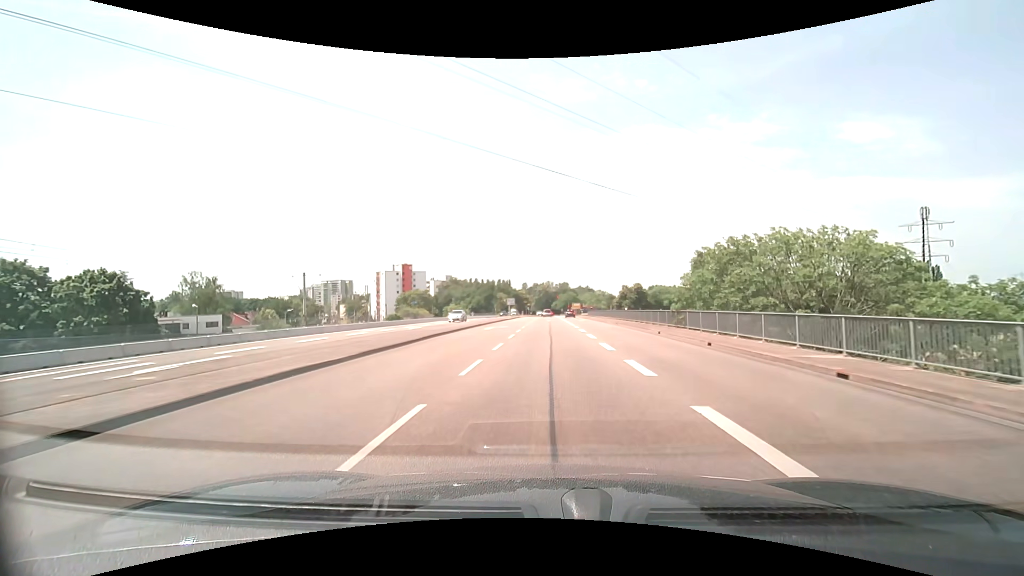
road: secondary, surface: asphalt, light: Day
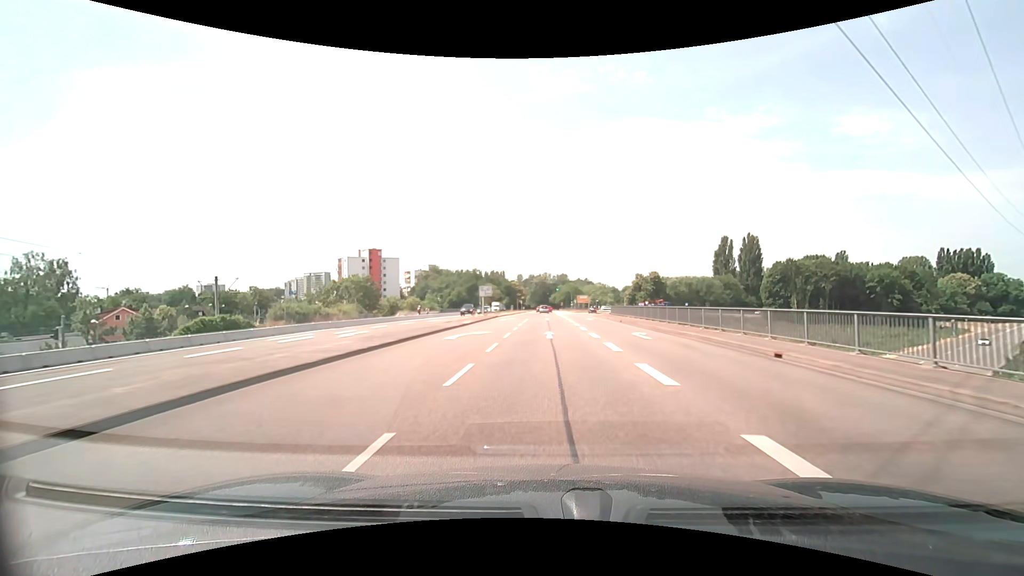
(+0.1, +37.3) m; 0°
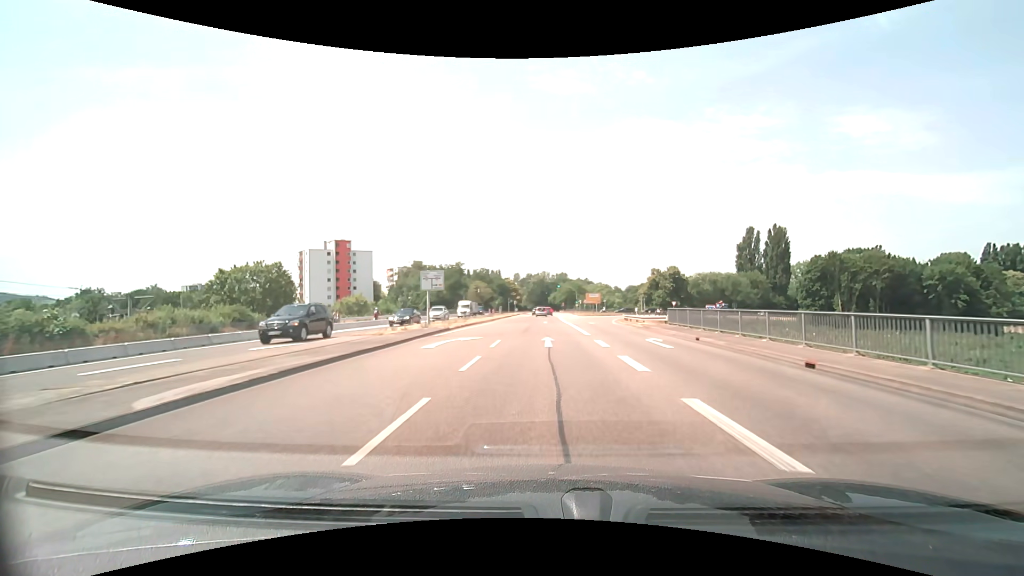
(+0.1, +27.6) m; 0°
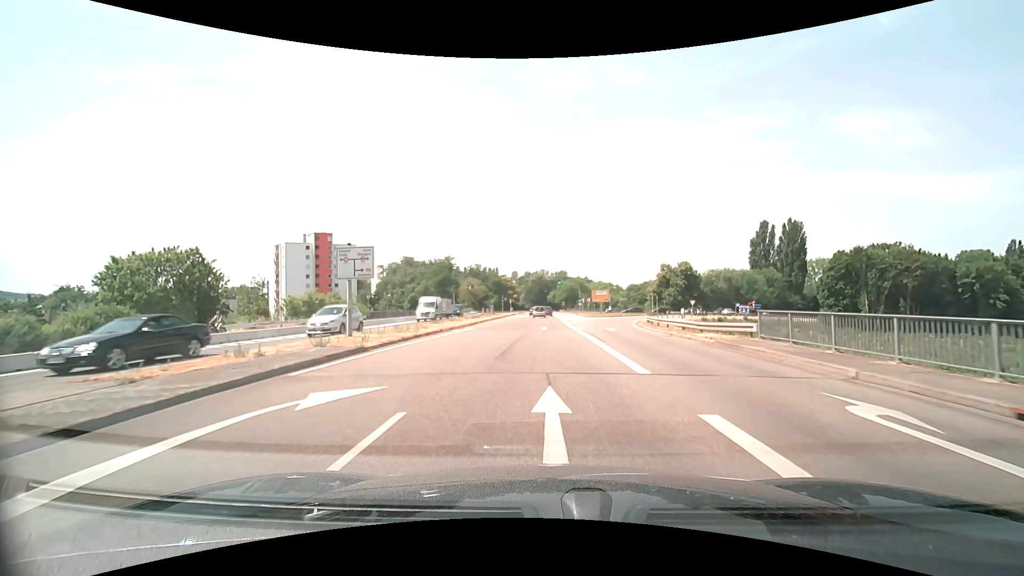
(0.0, +12.9) m; 0°
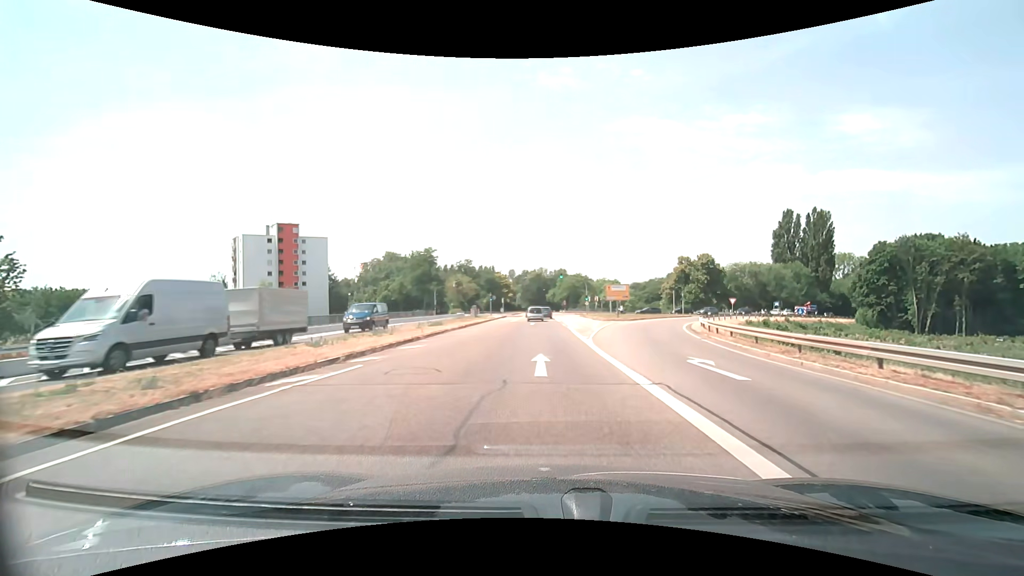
(0.0, +18.4) m; 0°
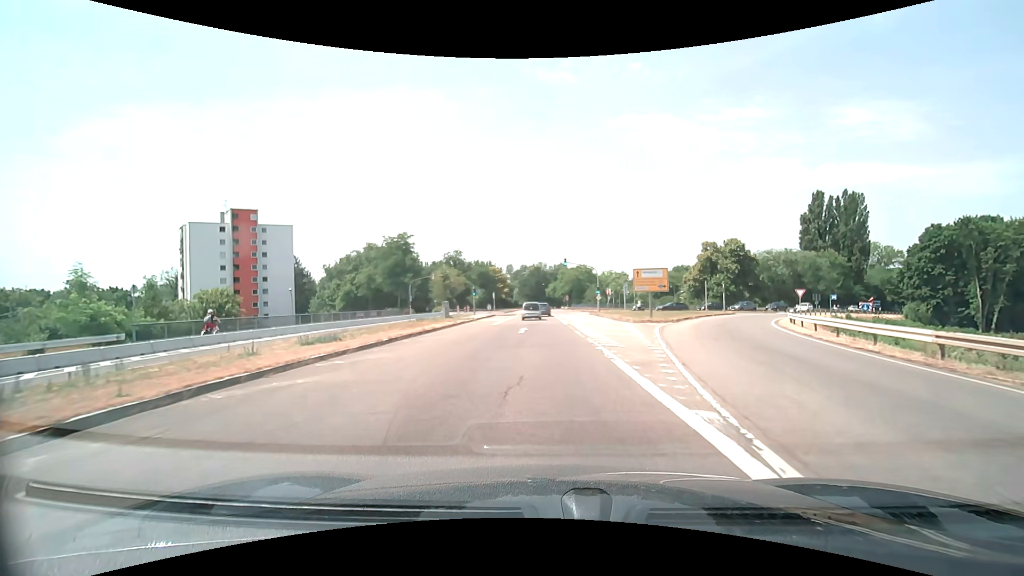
(+0.1, +17.3) m; 0°
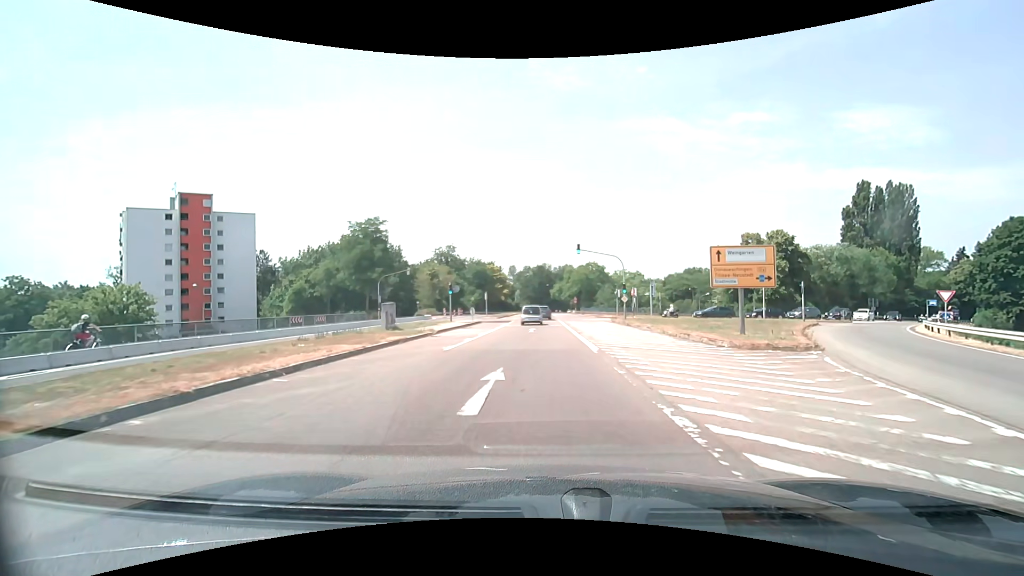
(0.0, +16.6) m; -1°
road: secondary_link
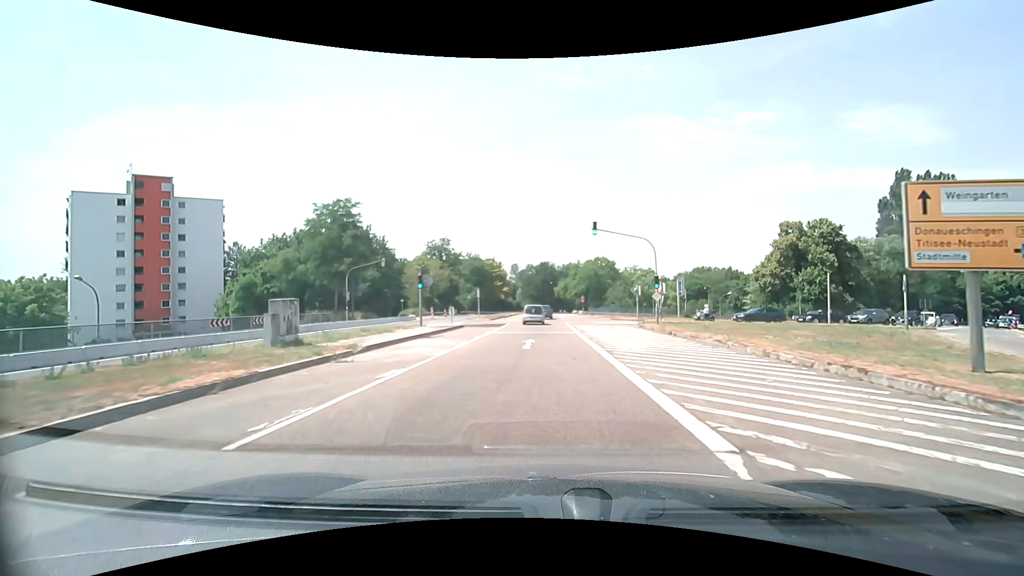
(0.0, +11.1) m; 0°
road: trunk_link
(0, +10) (0, +20) (0, +30) (0, +40) (0, +50) (0, +60) (0, +70) (0, +80) (0, +90) (+1, +100) m
